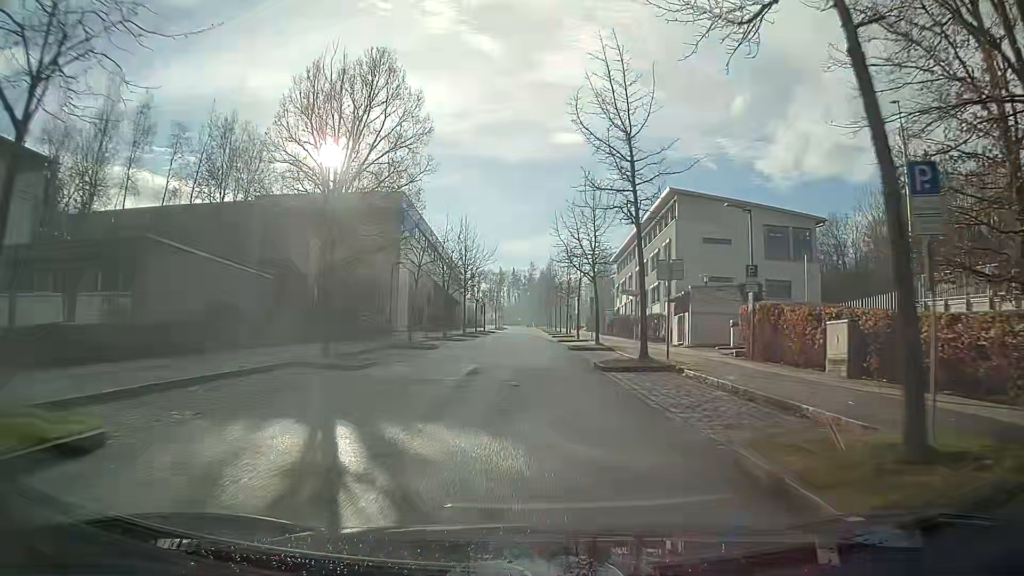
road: residential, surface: asphalt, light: Day
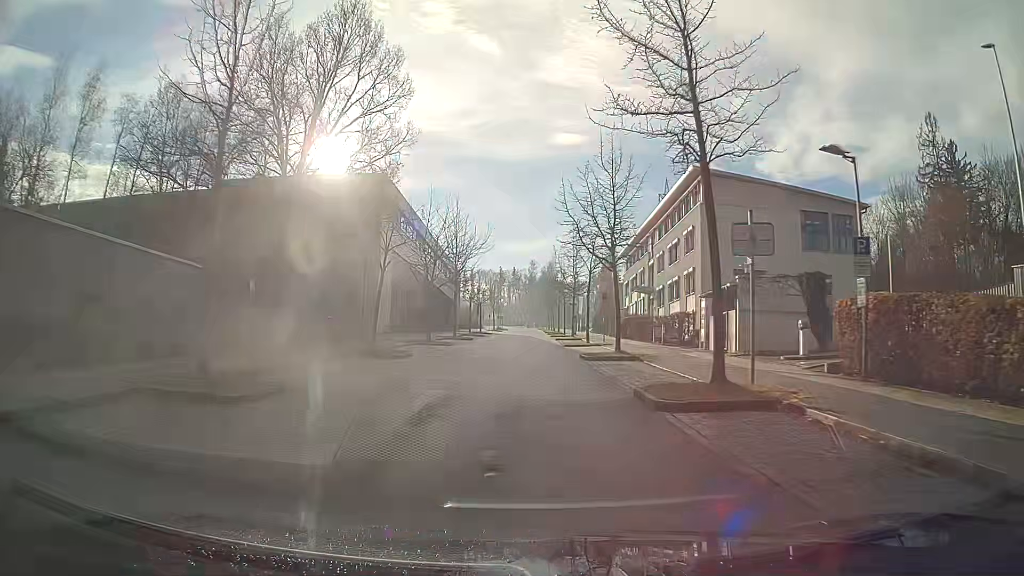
(0.0, +8.0) m; 0°
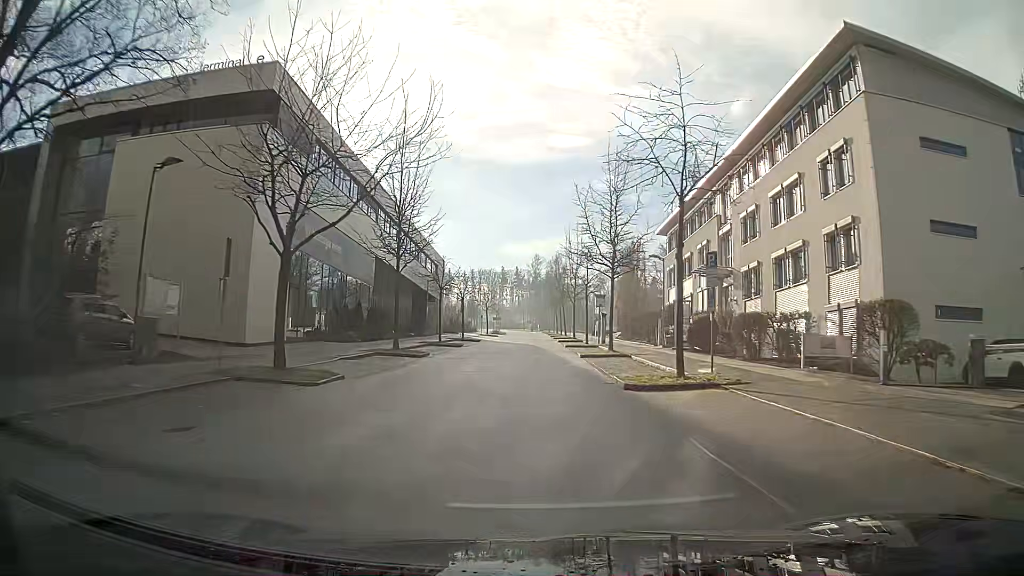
(-0.1, +24.5) m; 0°
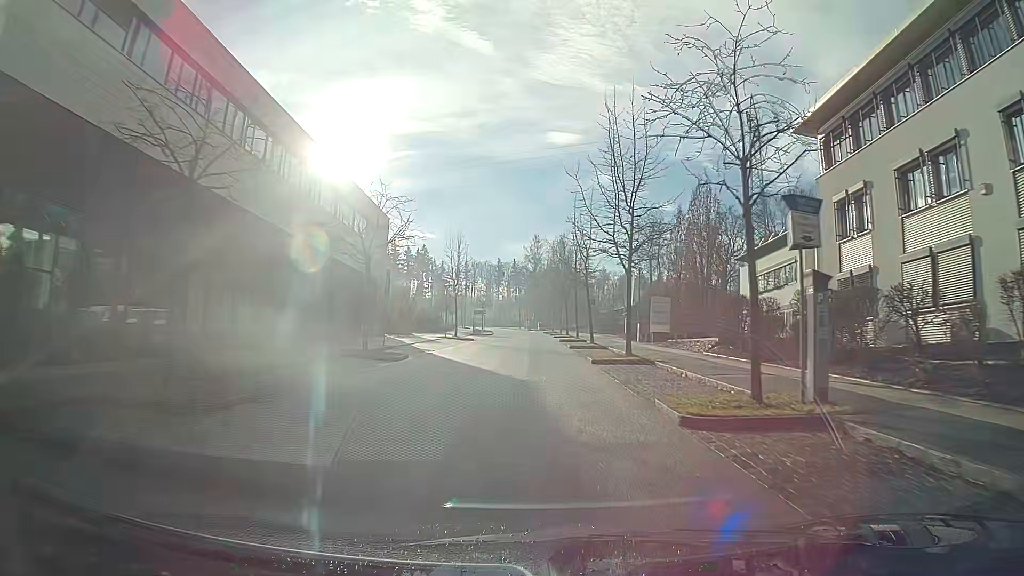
(-0.1, +33.7) m; 0°
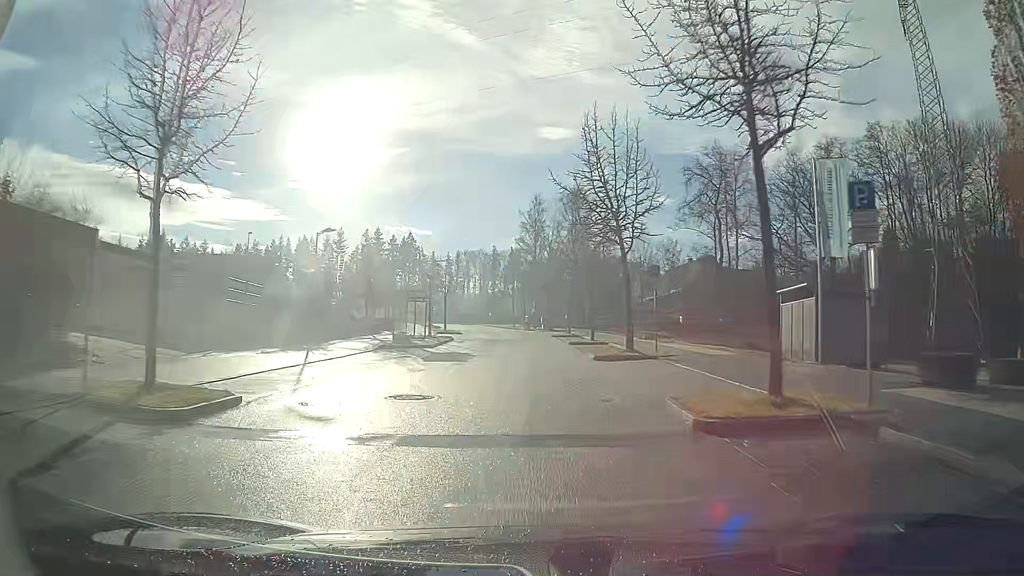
(+0.2, +43.3) m; 0°
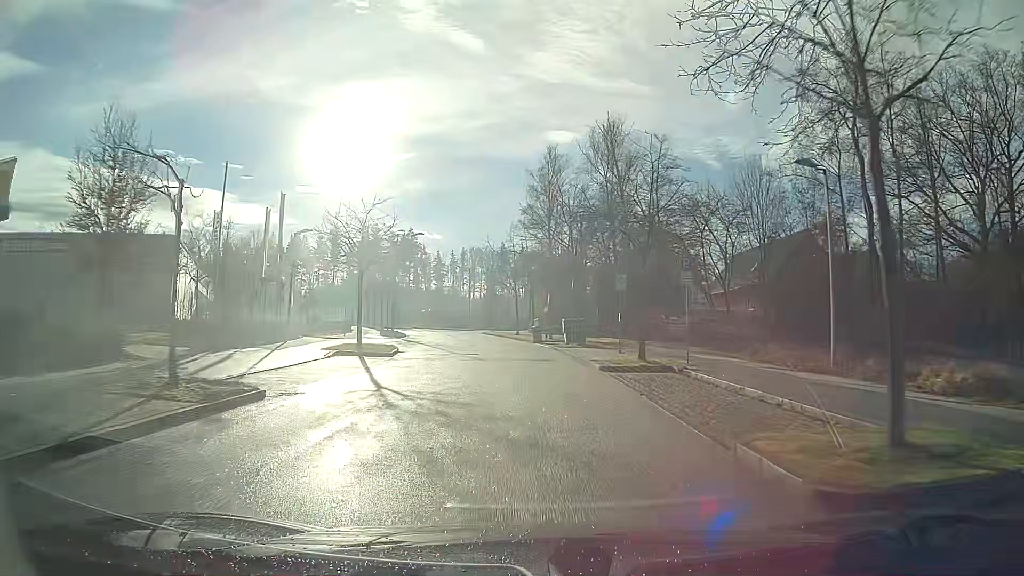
(-0.2, +31.3) m; -2°
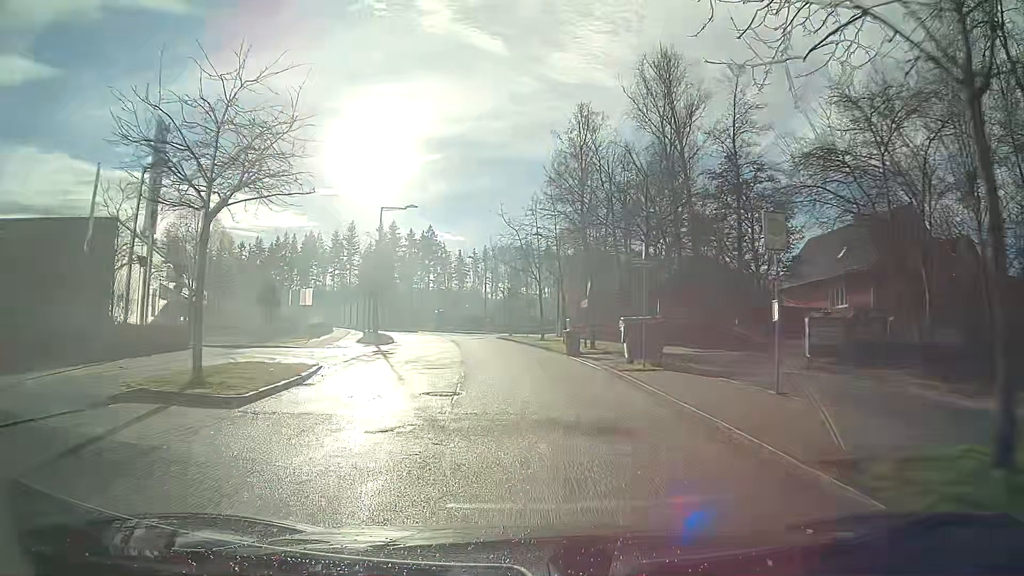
(-0.3, +15.5) m; -2°
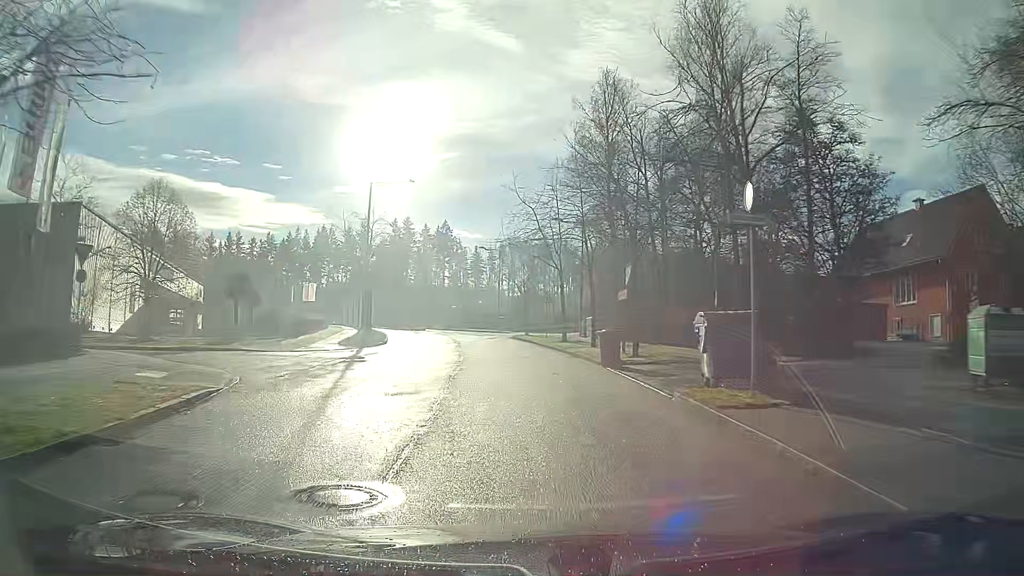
(-0.1, +7.8) m; -1°
(0, +10) (-1, +20) (-1, +30) (-2, +40) (-4, +50) (-5, +60) (-8, +69) (-11, +79) (-14, +88) (-18, +98) m
